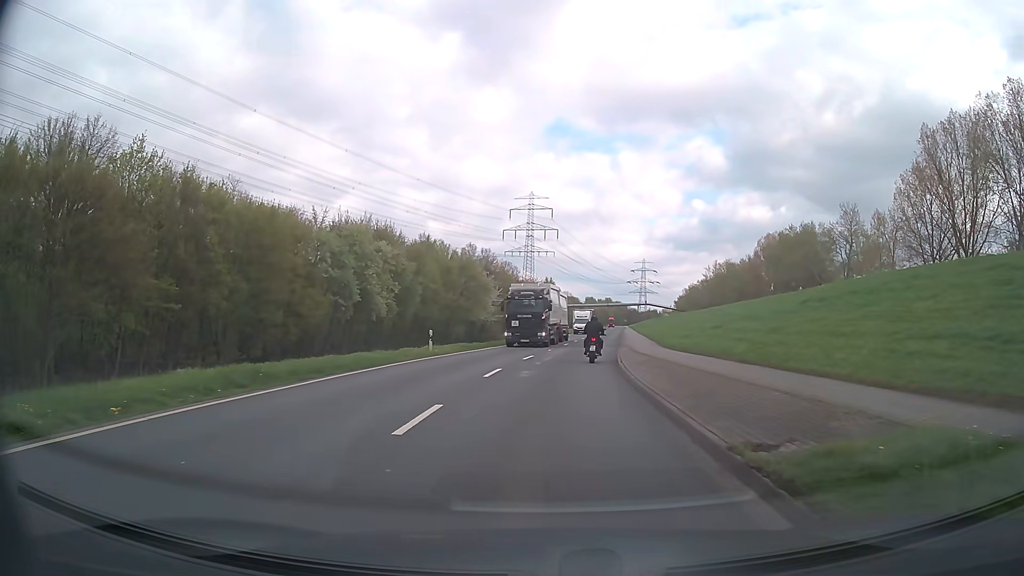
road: secondary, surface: asphalt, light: Day
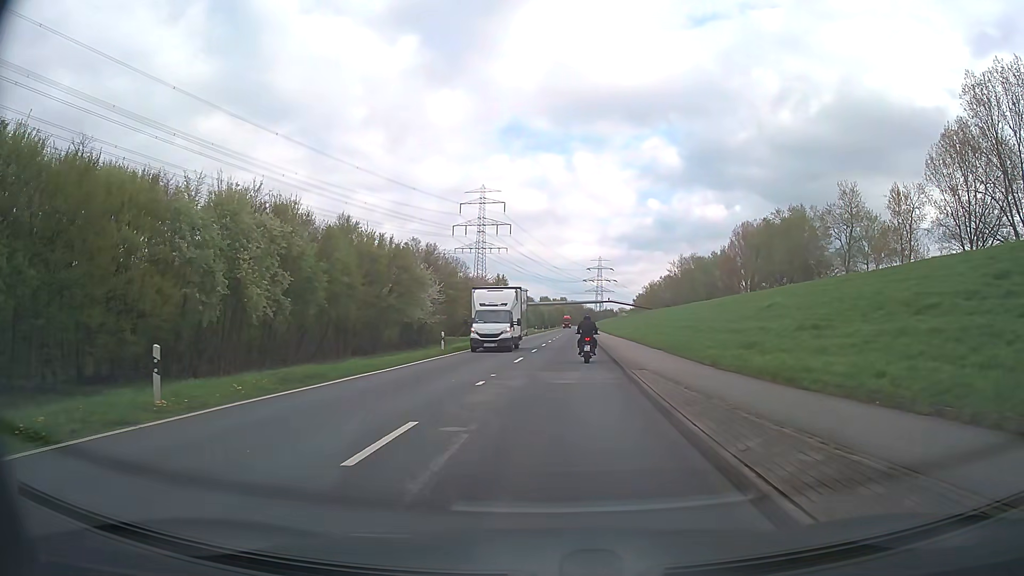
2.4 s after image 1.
(+0.7, +19.5) m; +4°
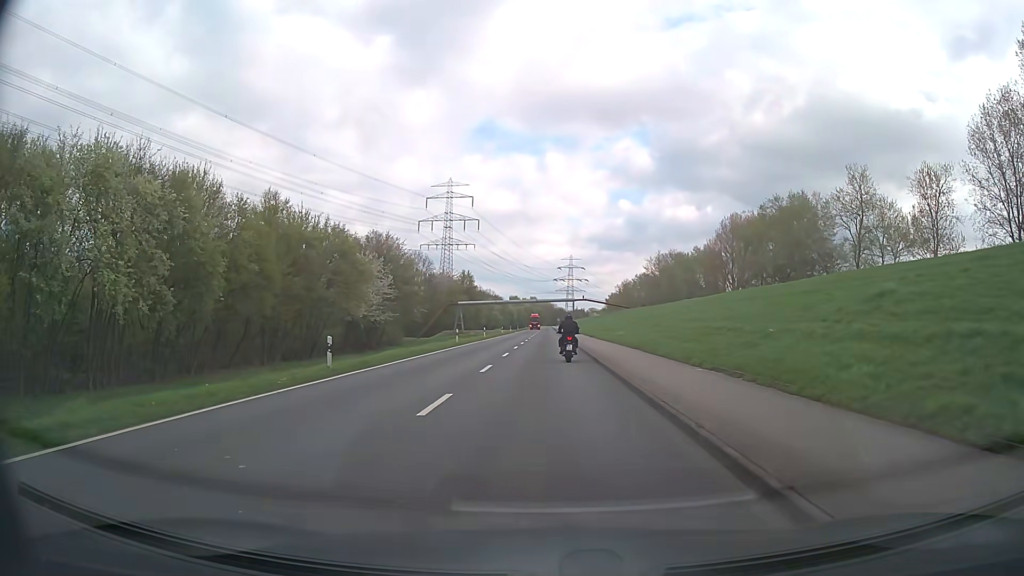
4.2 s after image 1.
(+0.2, +14.4) m; +2°
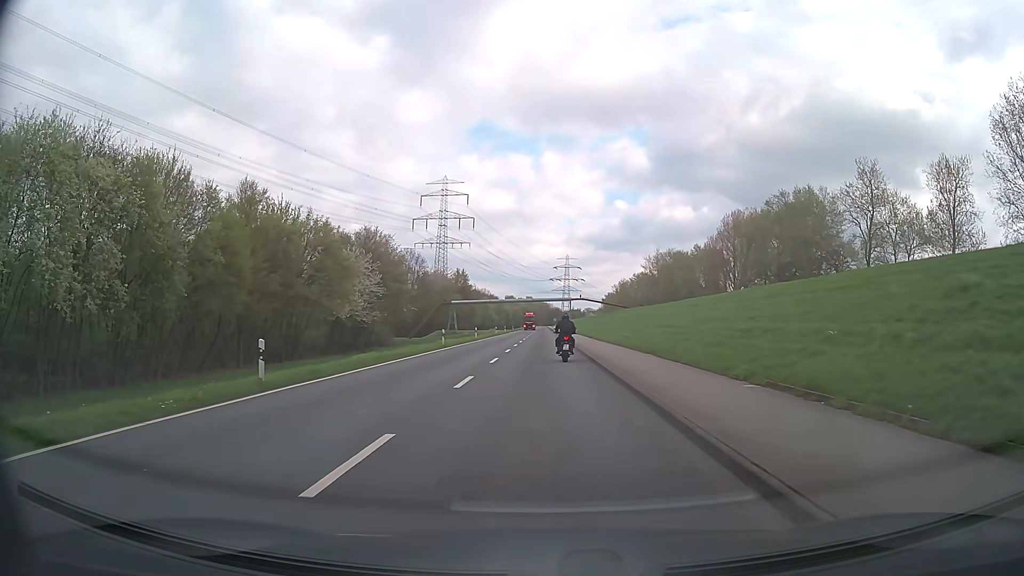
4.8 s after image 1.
(0.0, +4.8) m; 0°
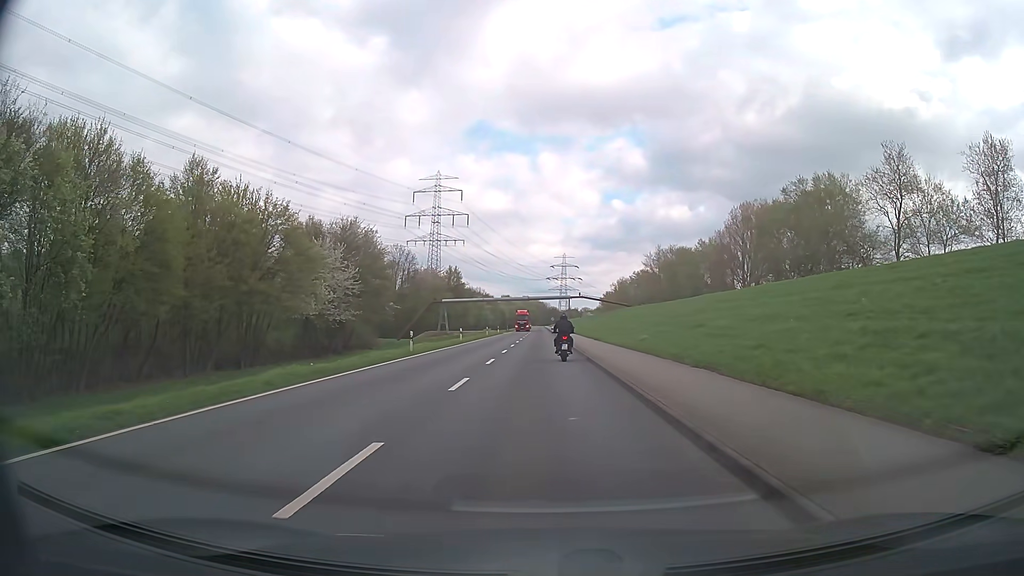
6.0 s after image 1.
(+0.1, +9.6) m; +1°
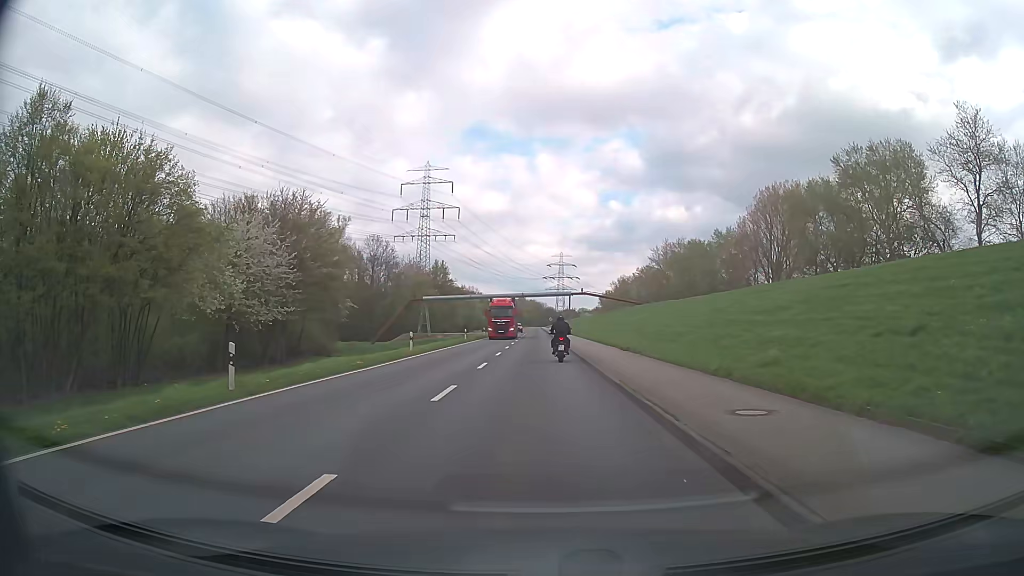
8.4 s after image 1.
(0.0, +19.7) m; 0°
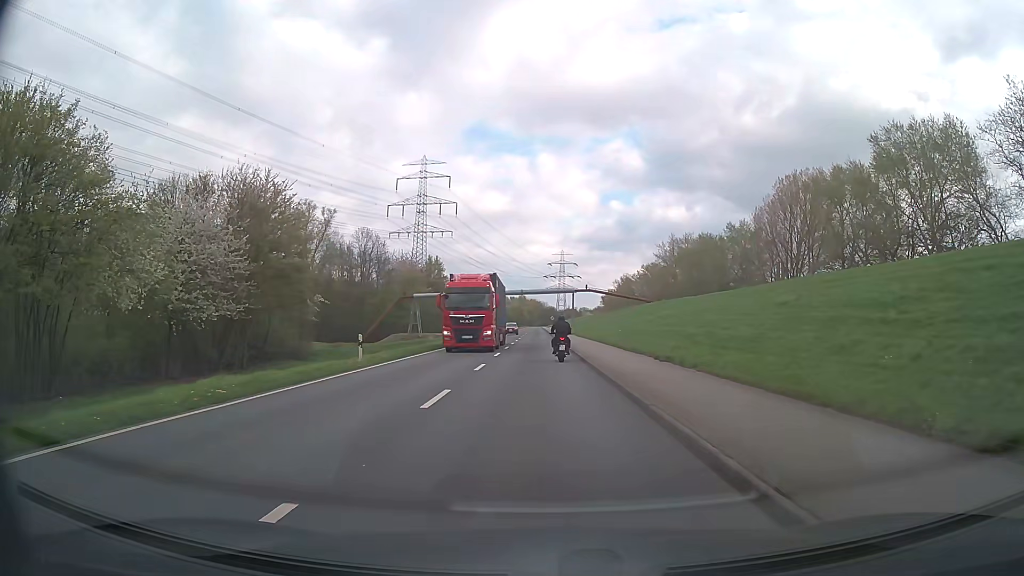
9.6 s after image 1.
(0.0, +10.0) m; 0°
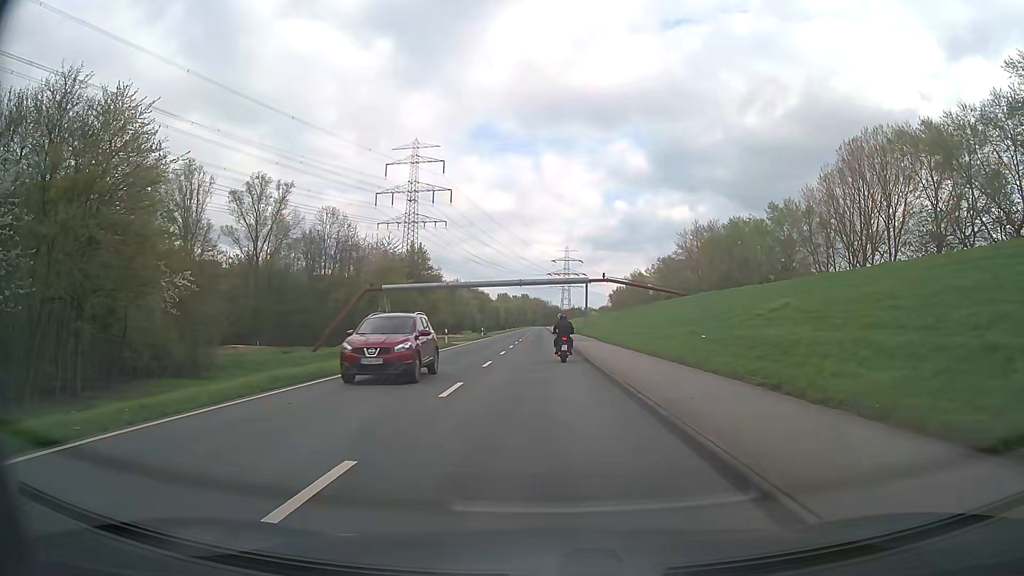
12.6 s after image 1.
(+0.1, +25.5) m; 0°
(0, +10) (0, +20) (0, +30) (0, +40) (0, +50) (0, +60) (0, +70) (0, +80) (0, +90) (0, +100) m
